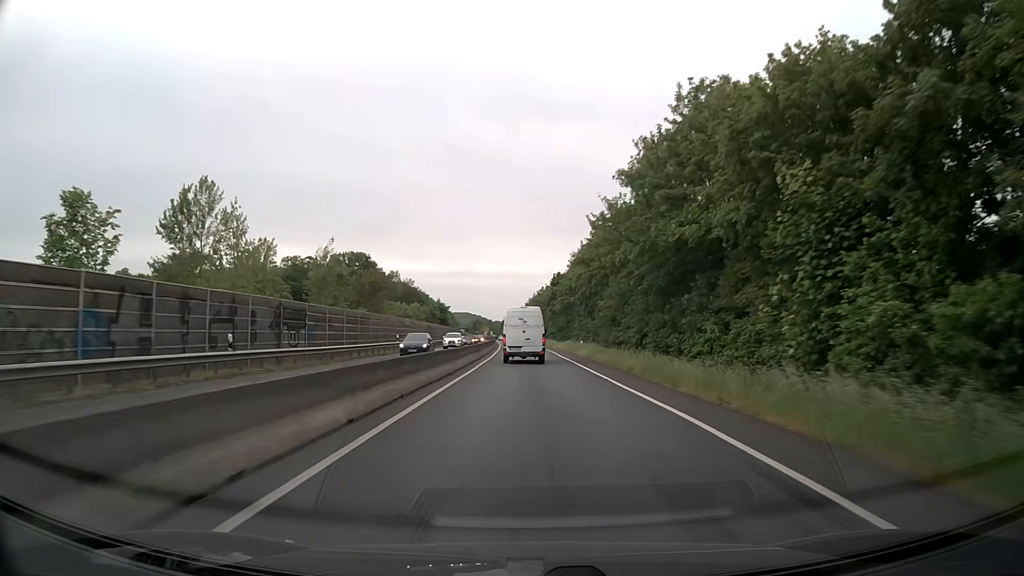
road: trunk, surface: asphalt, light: Day
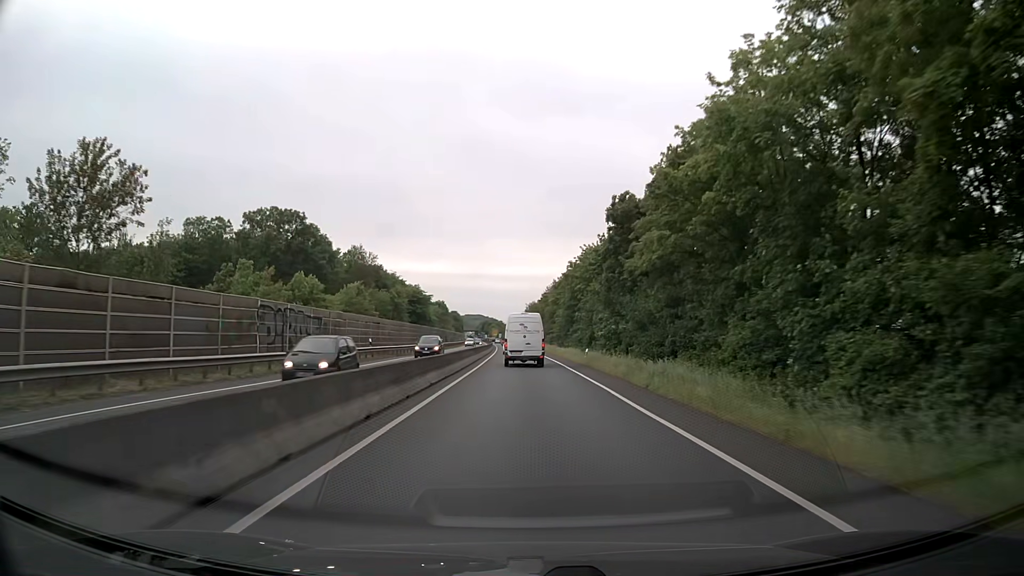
(-0.6, +59.3) m; -1°
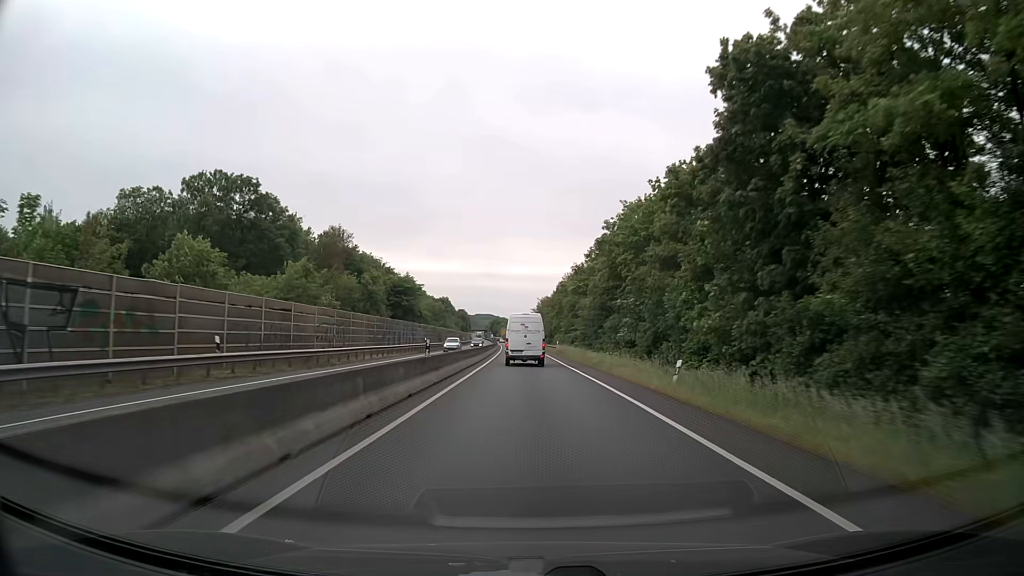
(-0.2, +24.3) m; -1°
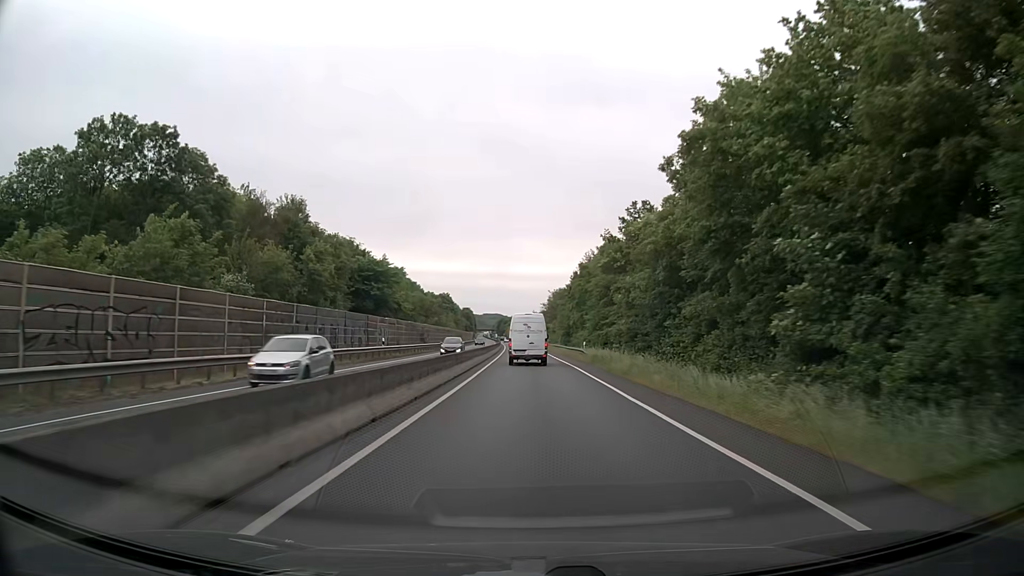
(-0.1, +24.6) m; 0°
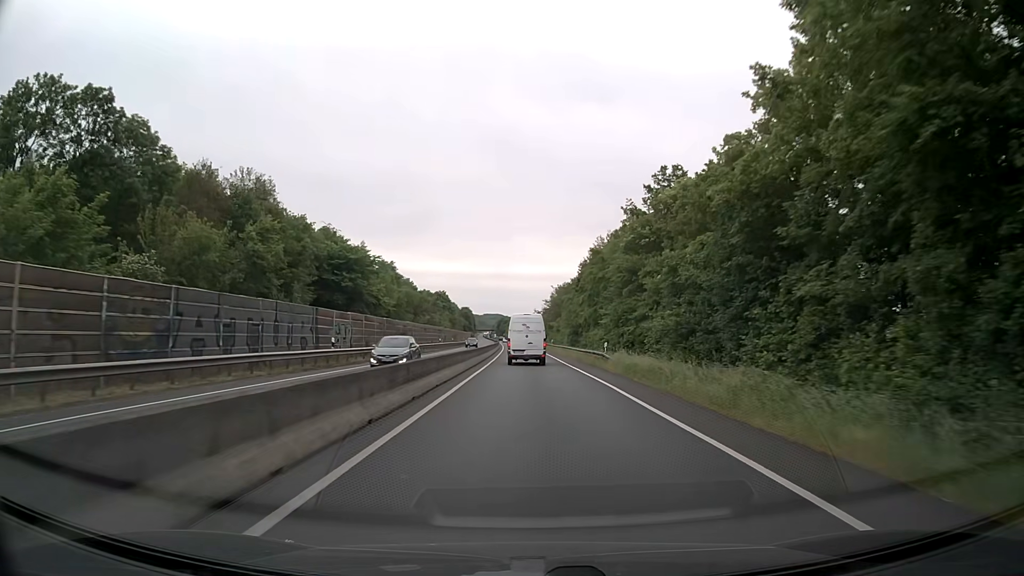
(-0.1, +12.5) m; 0°
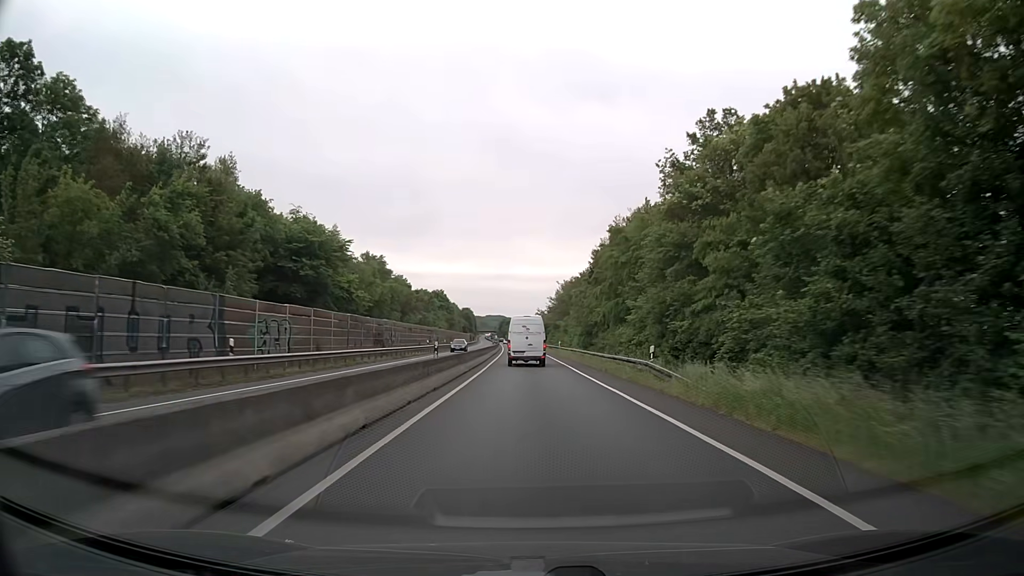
(0.0, +12.6) m; 0°
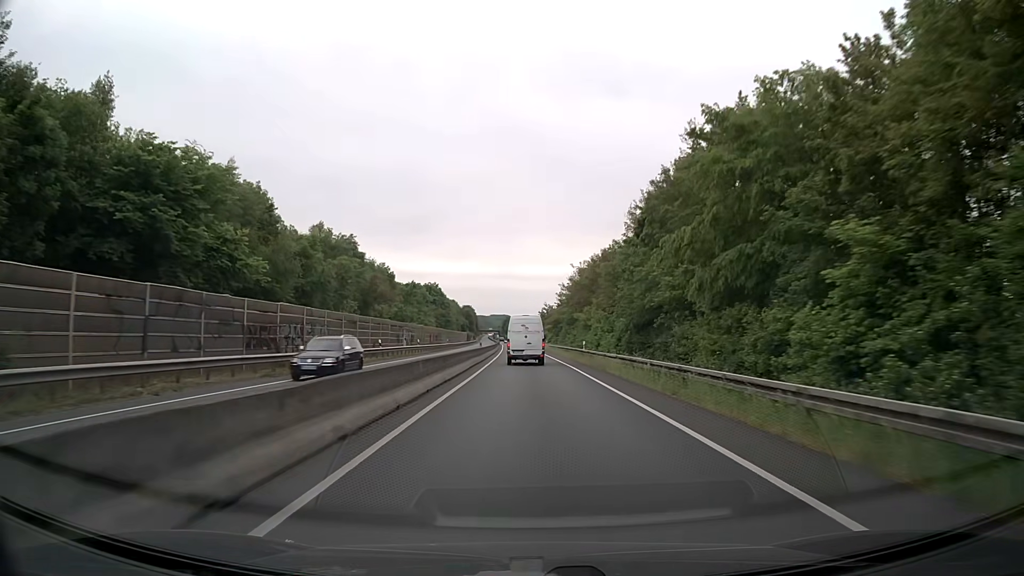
(-0.1, +25.4) m; -1°
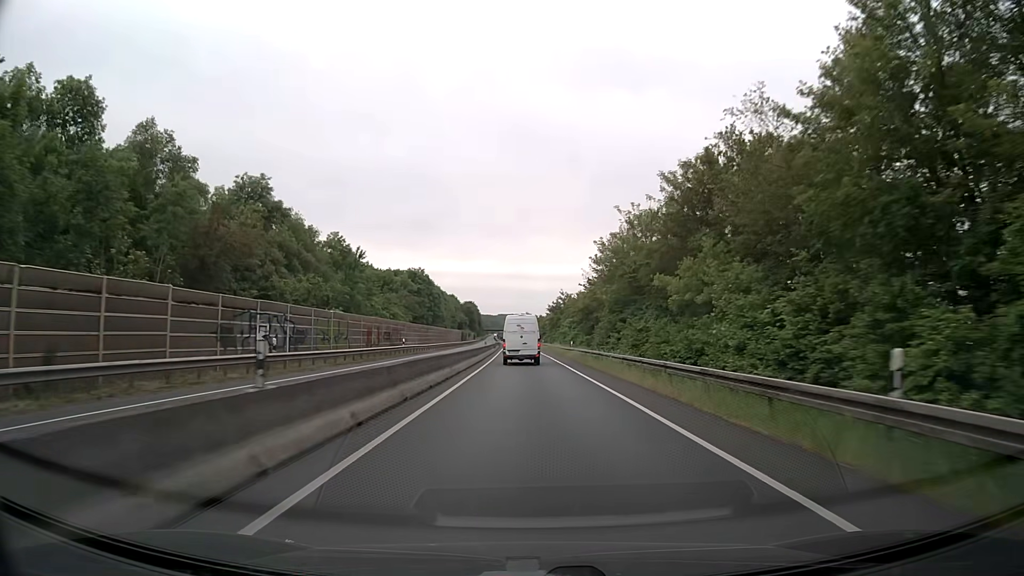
(-0.1, +38.9) m; -1°
(0, +10) (0, +20) (0, +30) (0, +40) (0, +50) (0, +60) (-1, +70) (-1, +80) (-1, +90) (-1, +100) m
